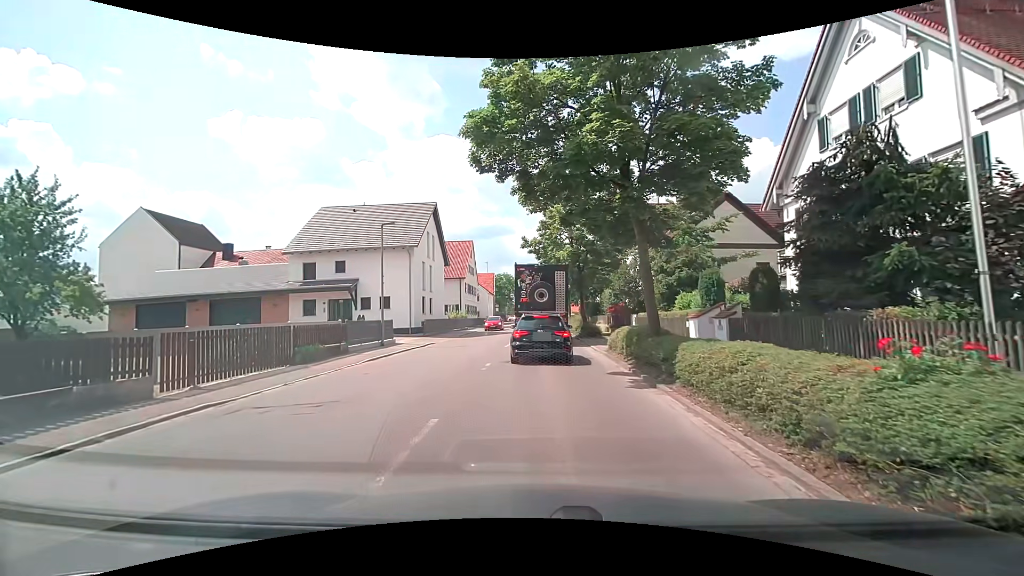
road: tertiary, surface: asphalt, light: Day
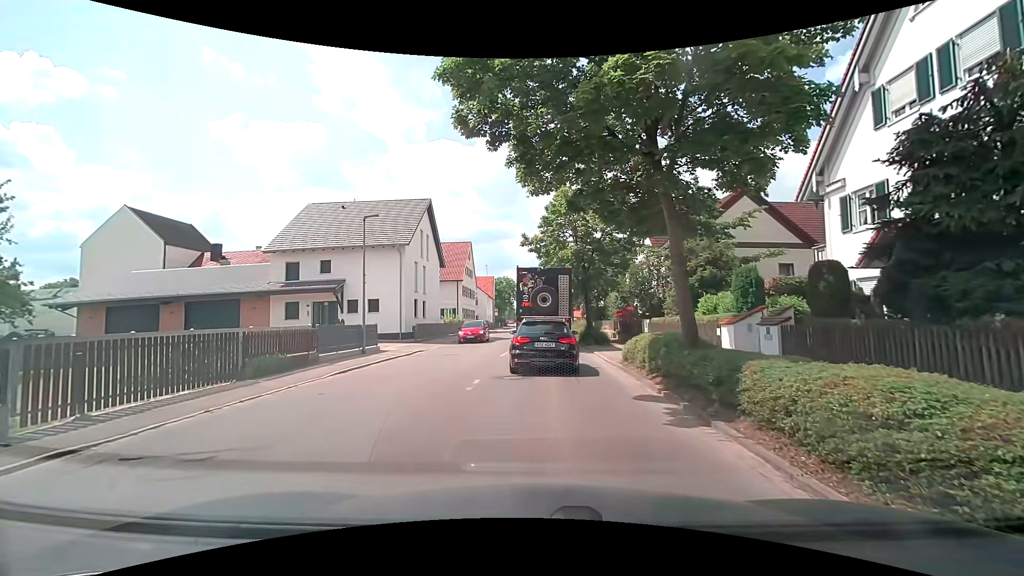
(0.0, +2.7) m; +2°
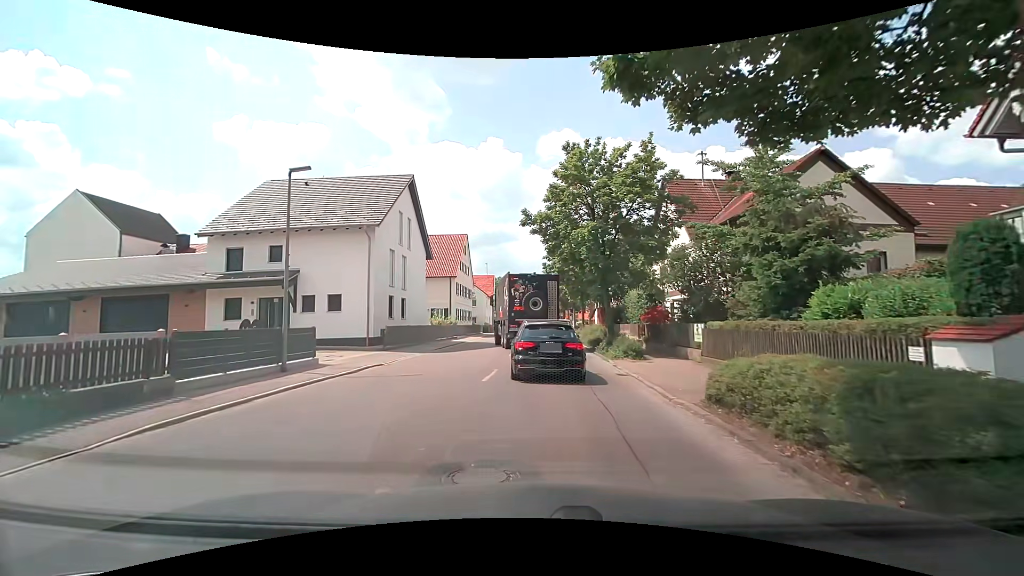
(-0.2, +7.6) m; -2°
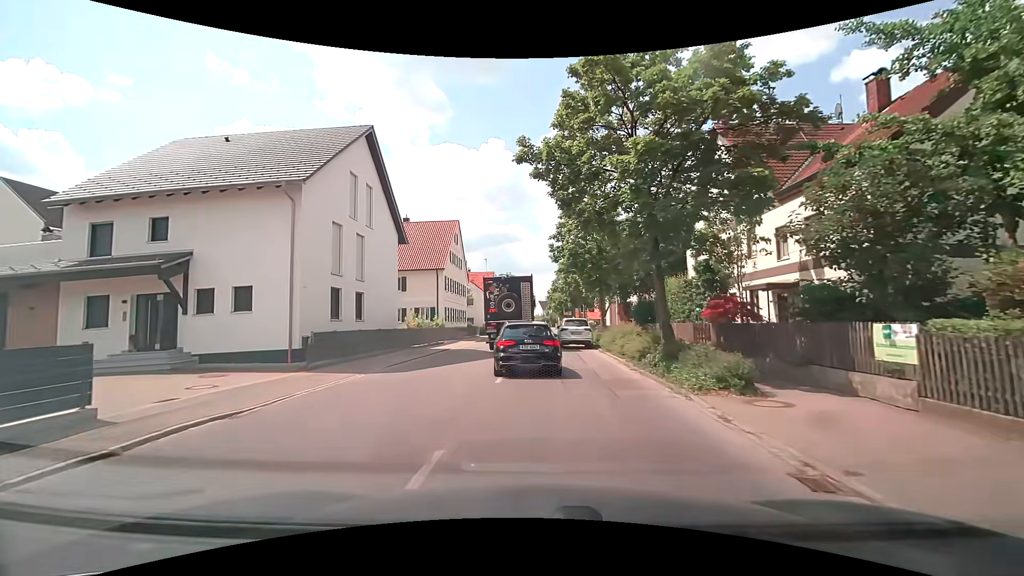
(+0.1, +9.3) m; -1°
(0, +10) (0, +20) (0, +30) (+1, +40) (+1, +50) (+2, +60) (+3, +70) (+3, +80) (+4, +90) (+4, +100) m
